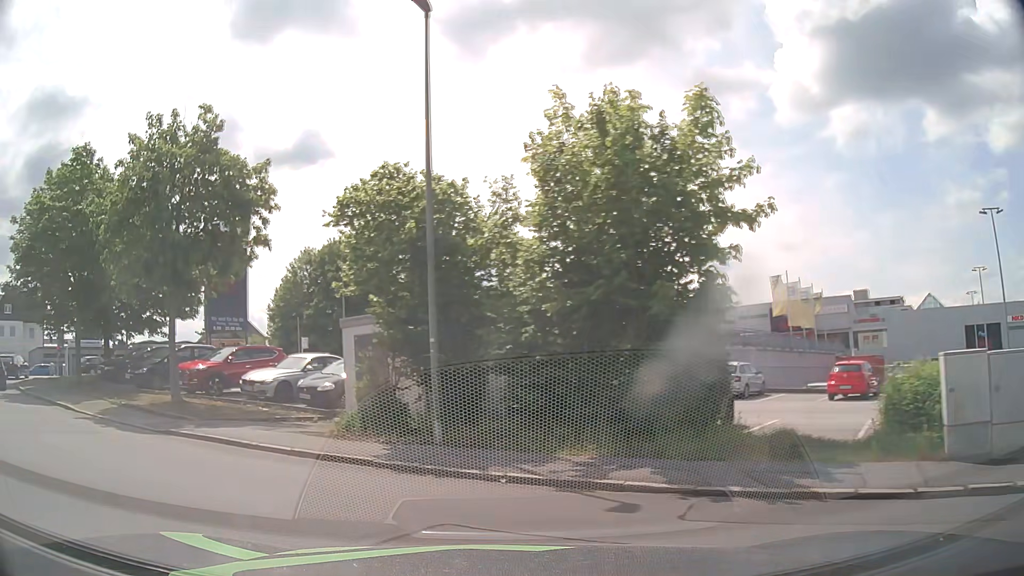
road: residential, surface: asphalt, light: Day
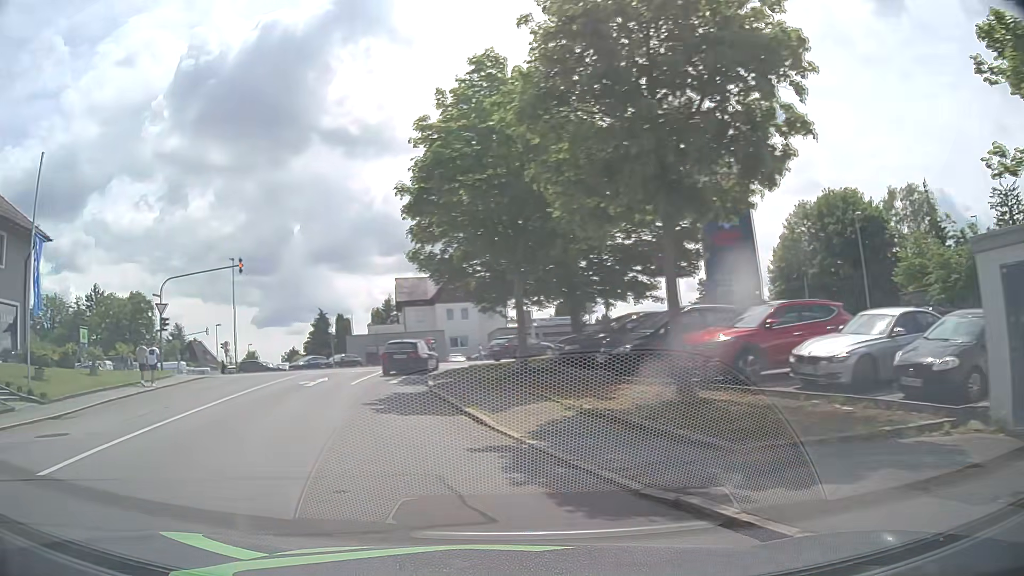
(-3.2, +8.2) m; -42°
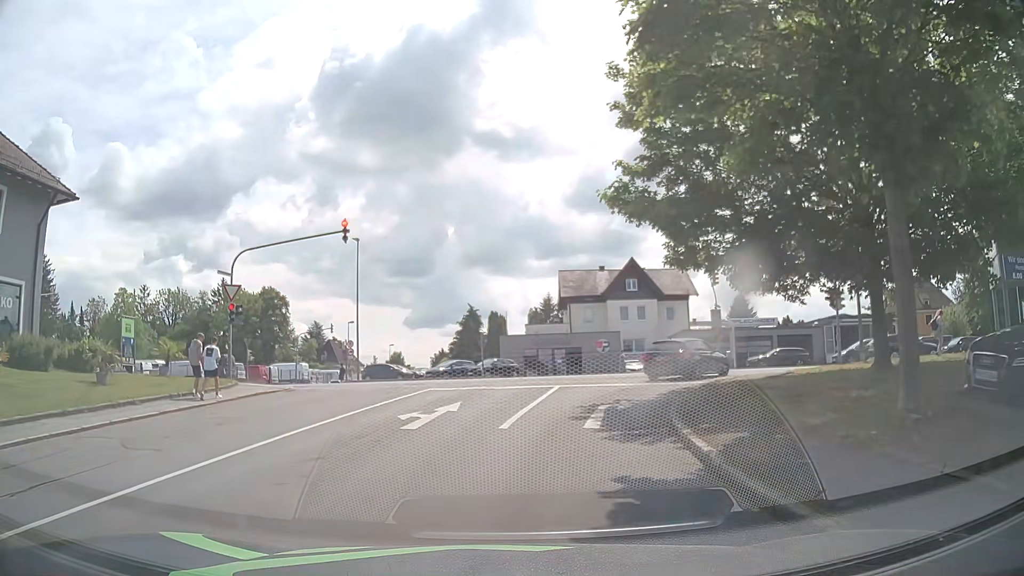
(-2.3, +11.6) m; -13°
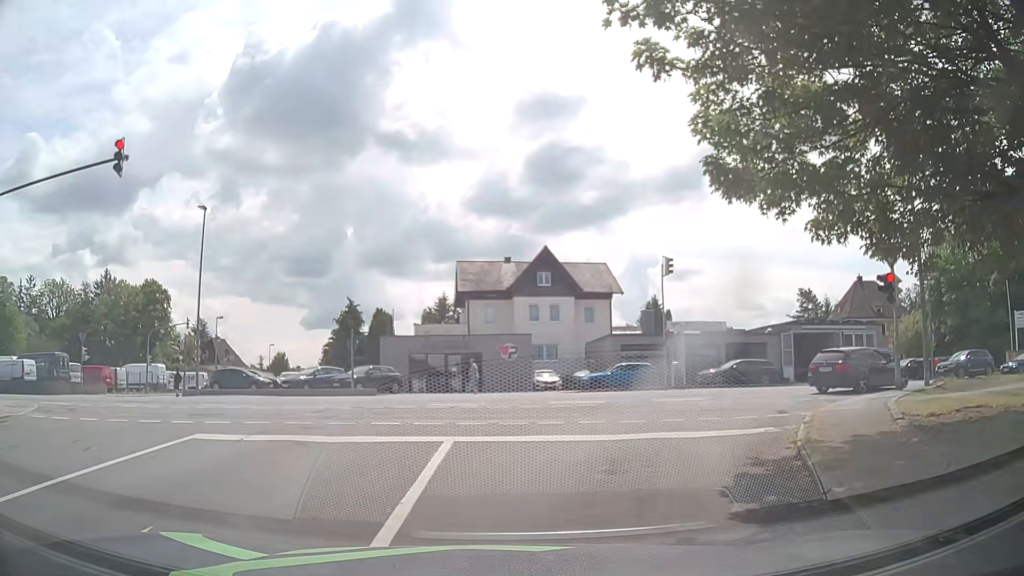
(+0.6, +10.7) m; +9°
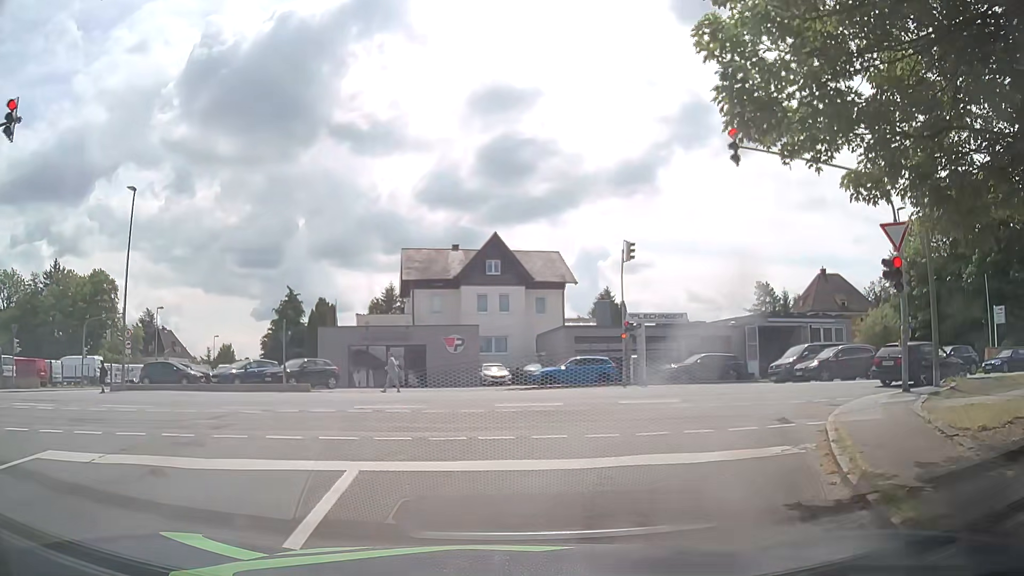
(+0.1, +2.7) m; +5°
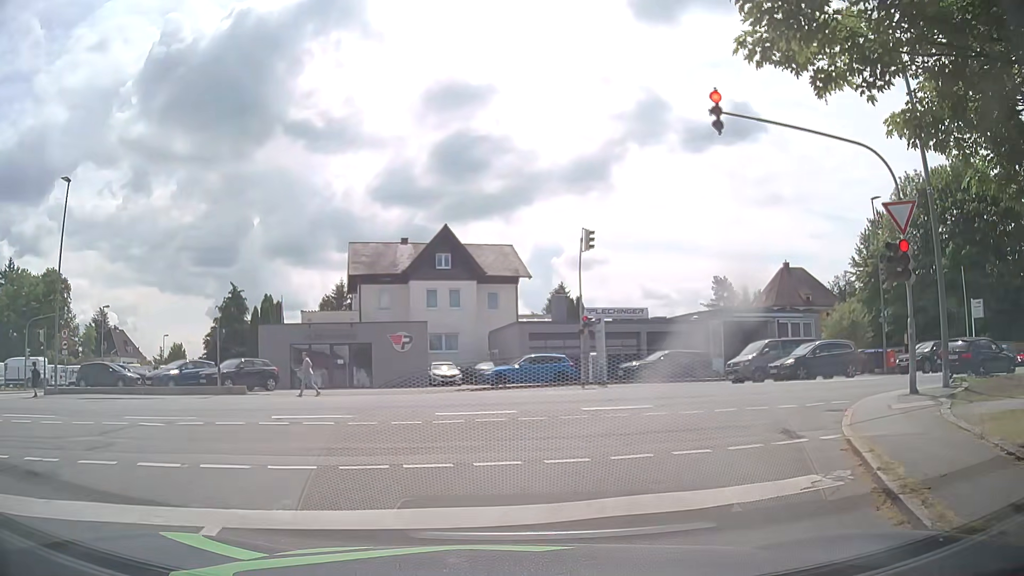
(0.0, +2.1) m; +2°
